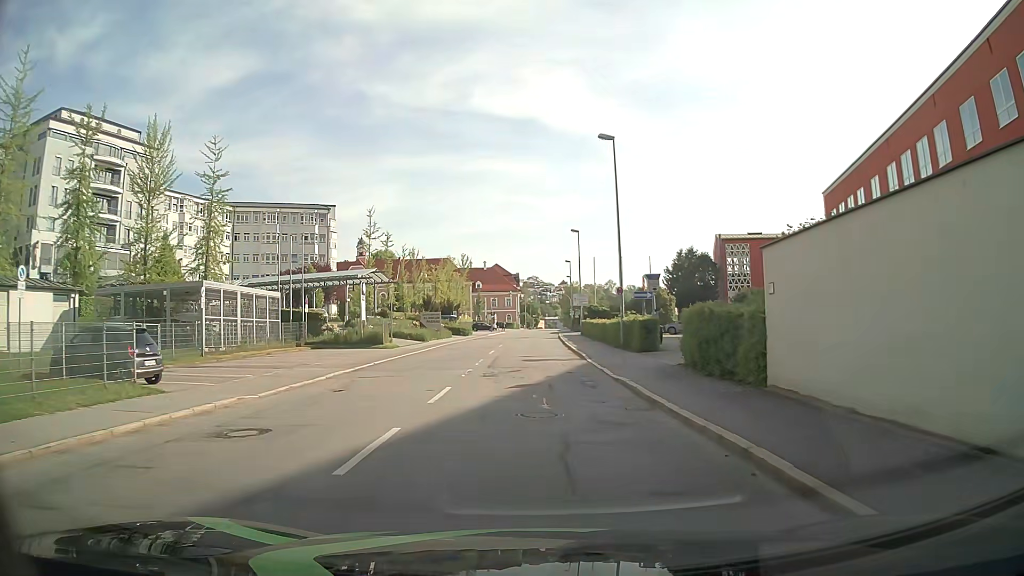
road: tertiary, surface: asphalt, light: Day
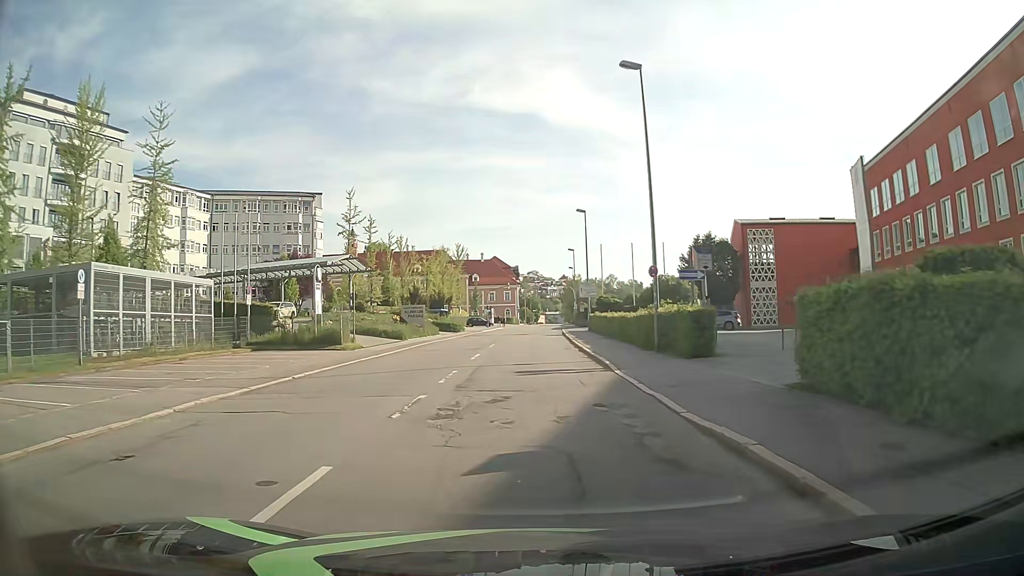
(0.0, +8.9) m; 0°
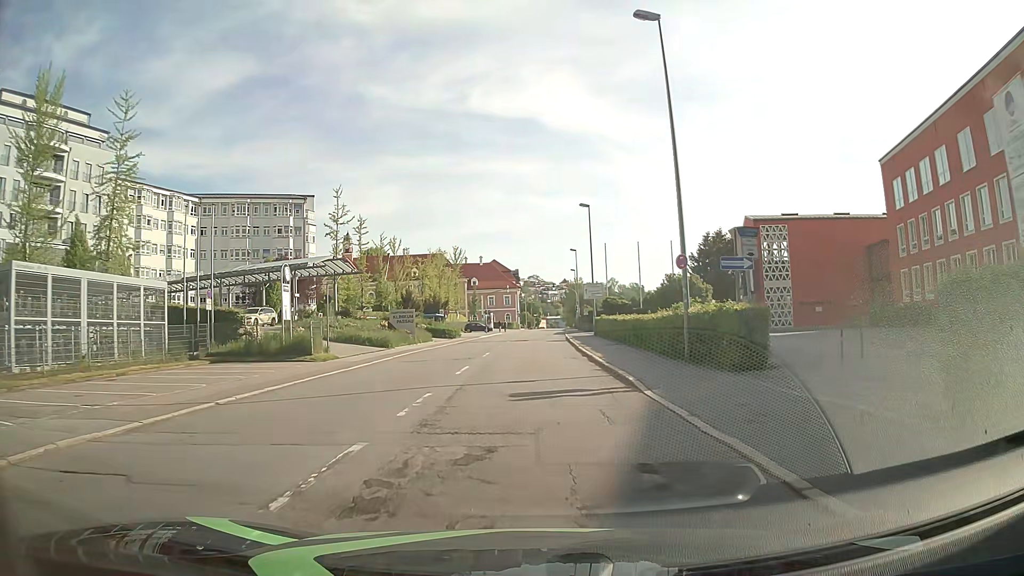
(0.0, +4.5) m; -1°
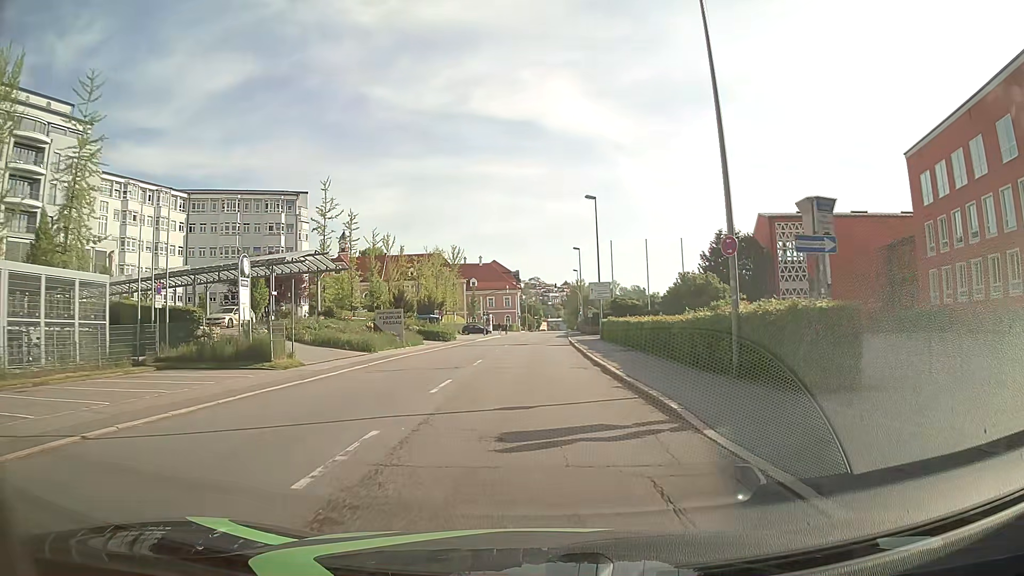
(0.0, +4.5) m; 0°
